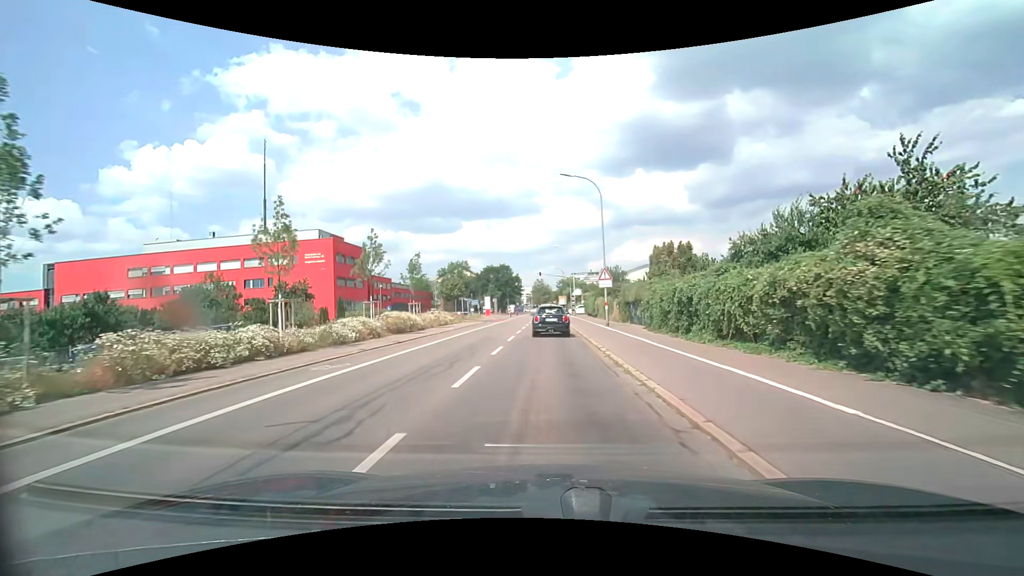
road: secondary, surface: asphalt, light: Day
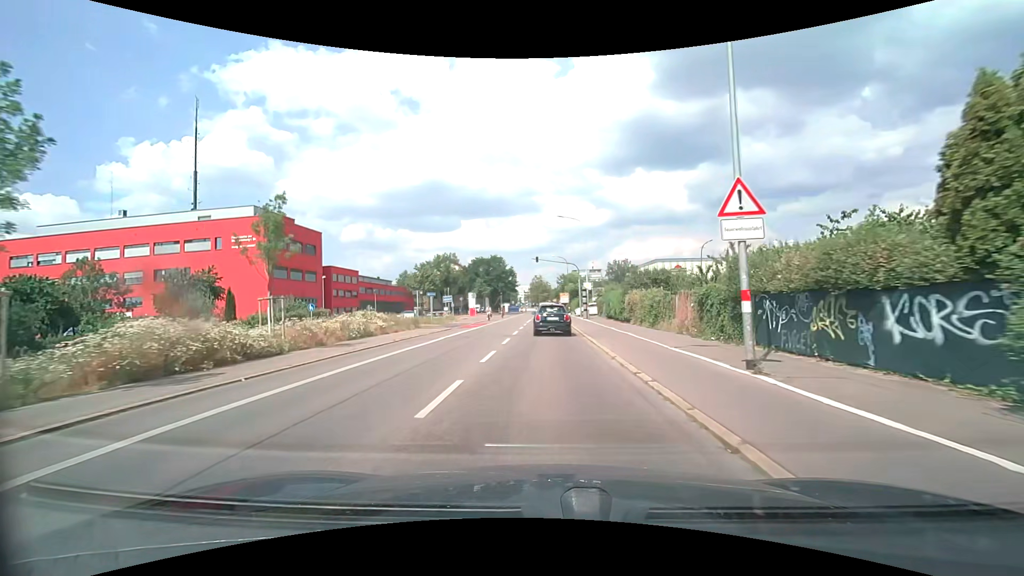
(+0.1, +20.5) m; 0°
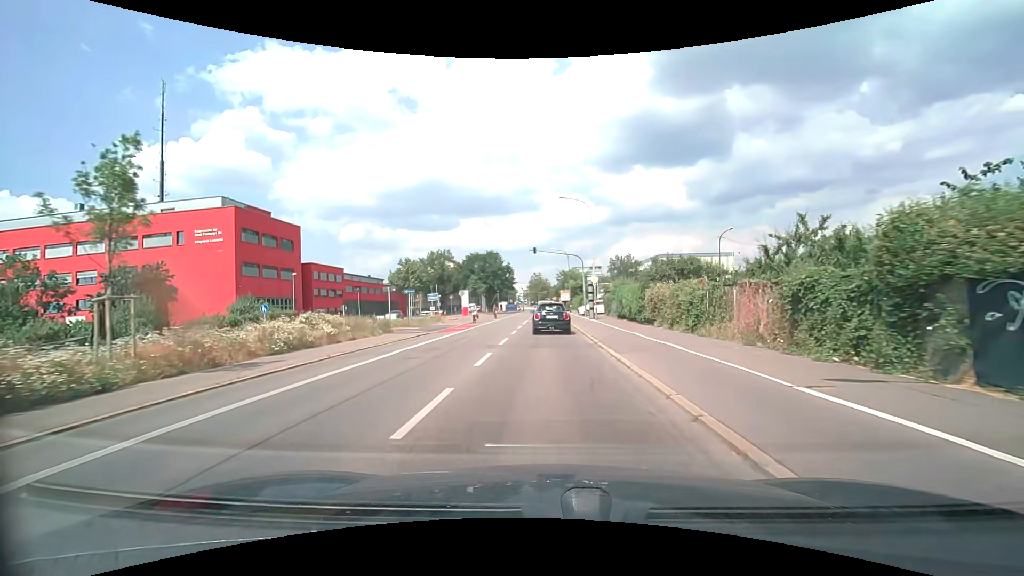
(0.0, +6.9) m; 0°
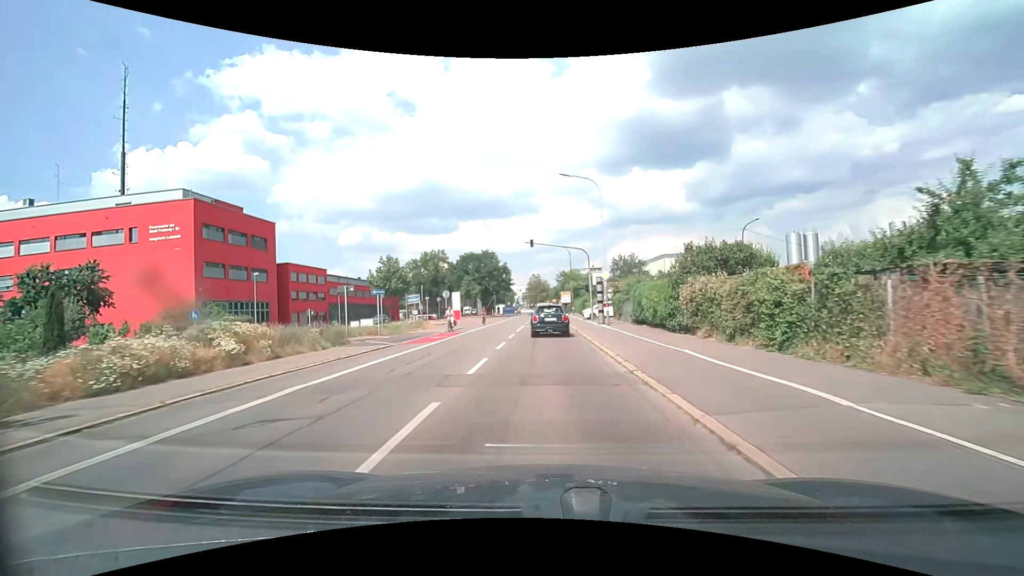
(0.0, +6.9) m; 0°
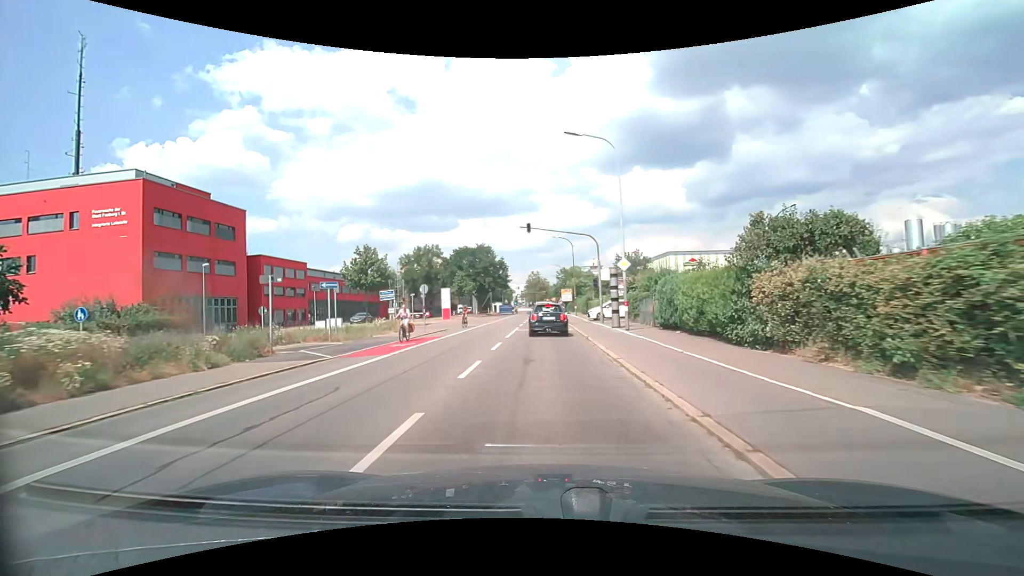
(0.0, +6.9) m; 0°
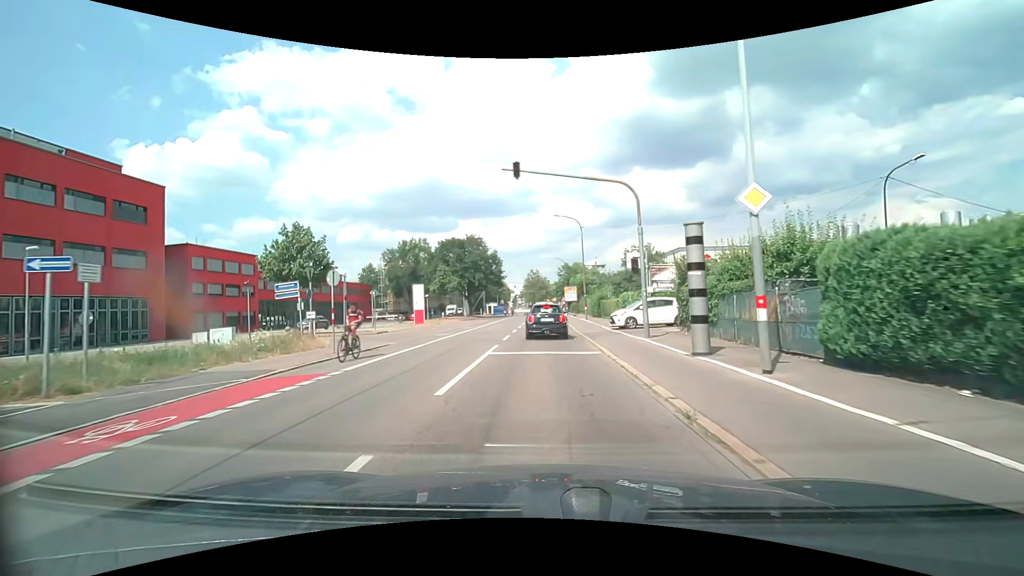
(0.0, +13.6) m; 0°
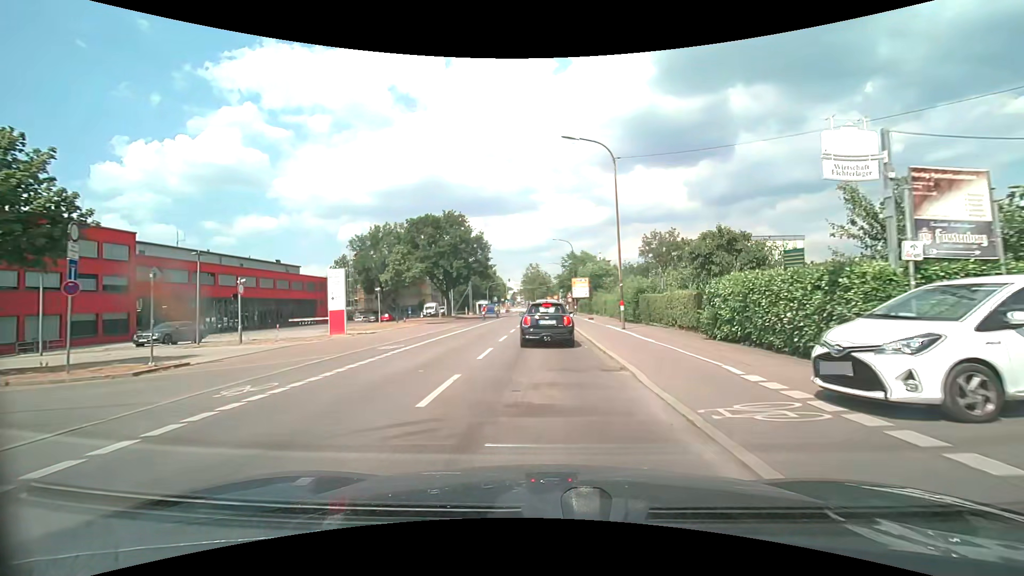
(0.0, +19.6) m; 0°
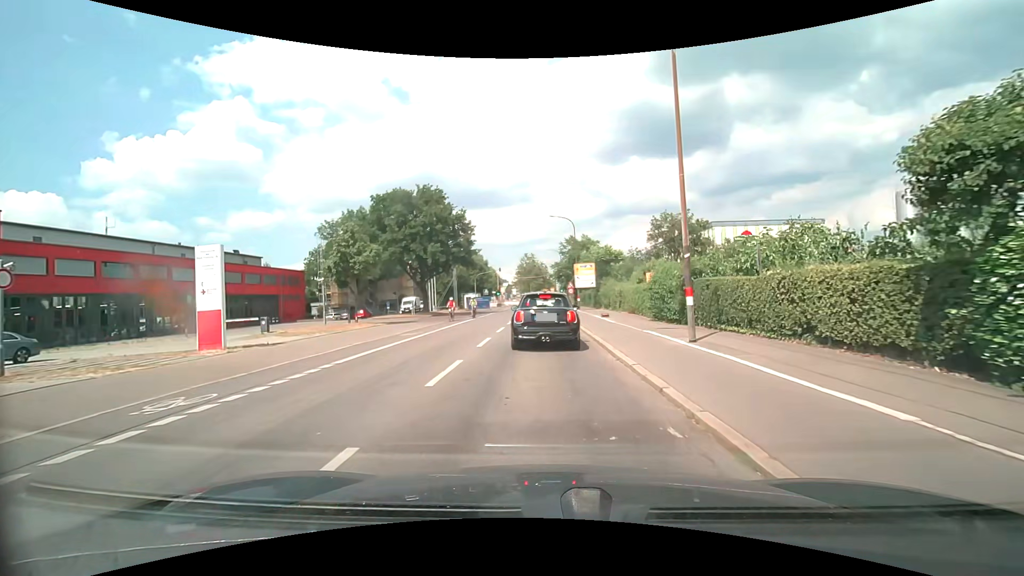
(+0.1, +10.8) m; 0°
